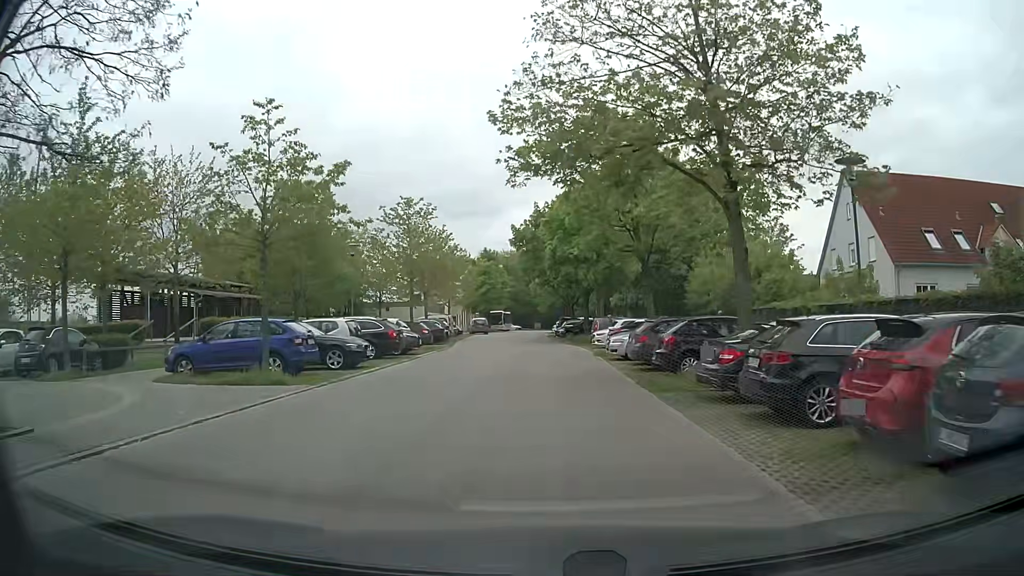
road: residential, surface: asphalt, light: Day
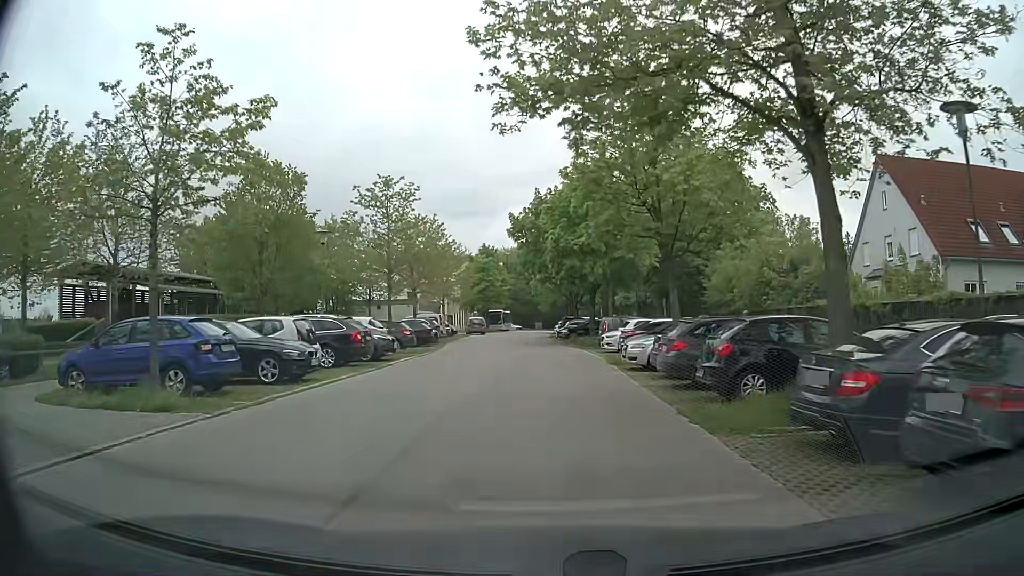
(+0.1, +4.7) m; 0°
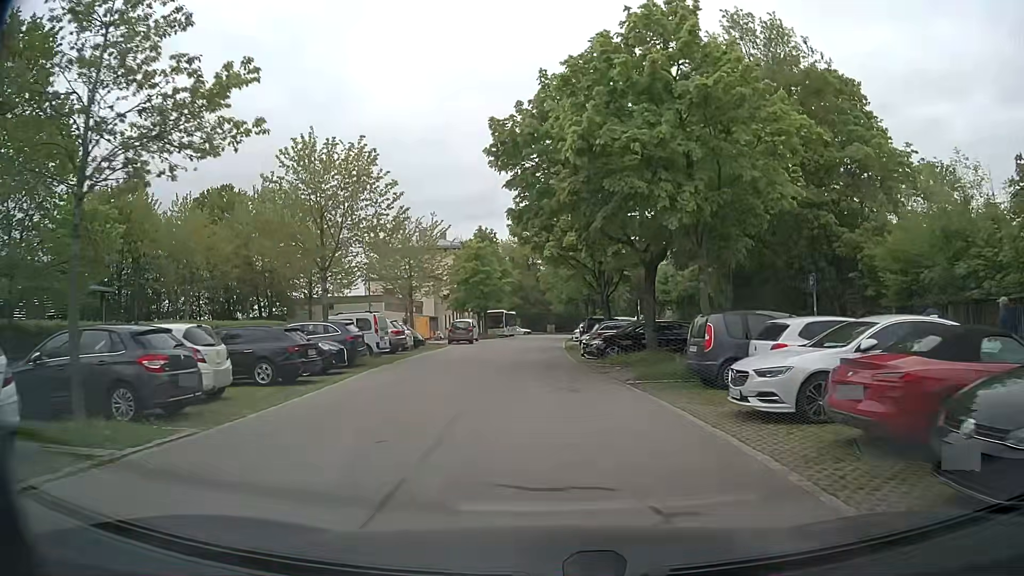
(0.0, +19.8) m; -1°
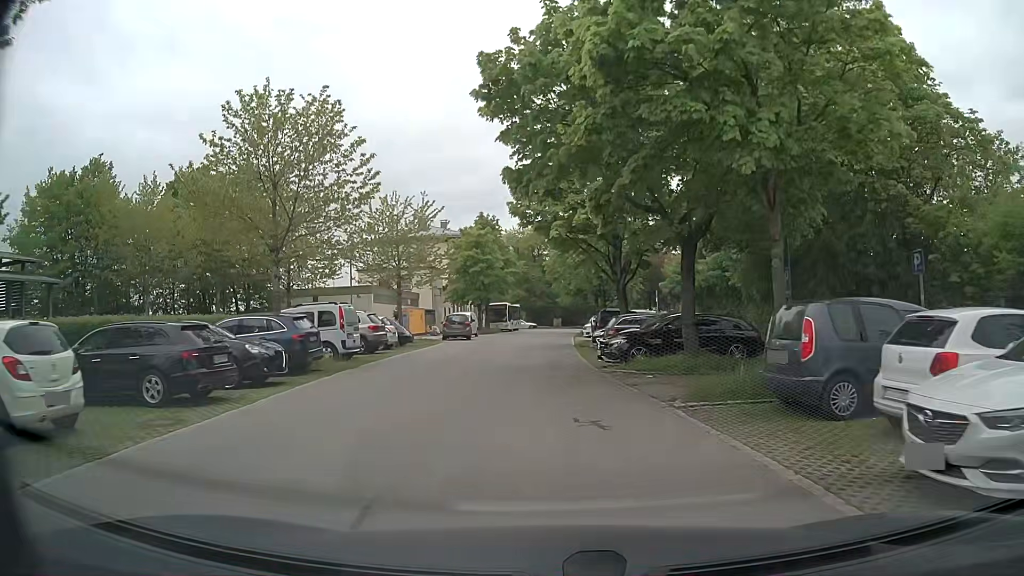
(0.0, +5.1) m; 0°
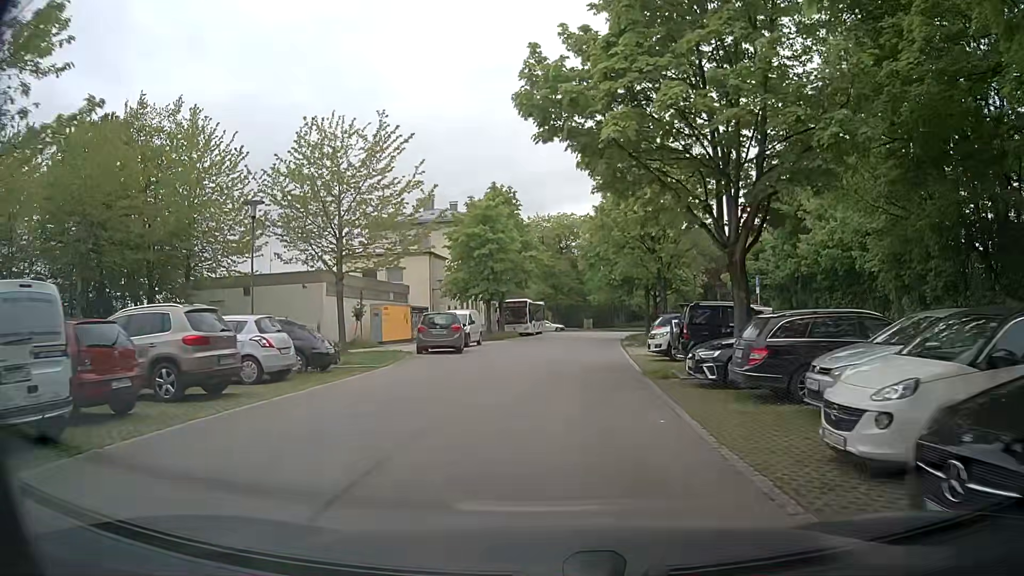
(-0.4, +15.5) m; -3°
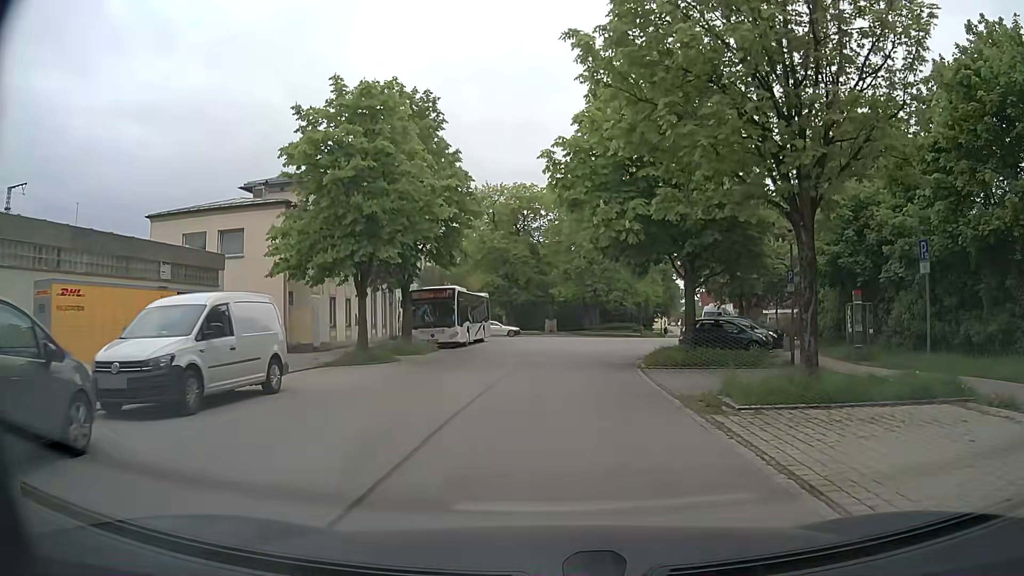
(+0.9, +22.5) m; +4°
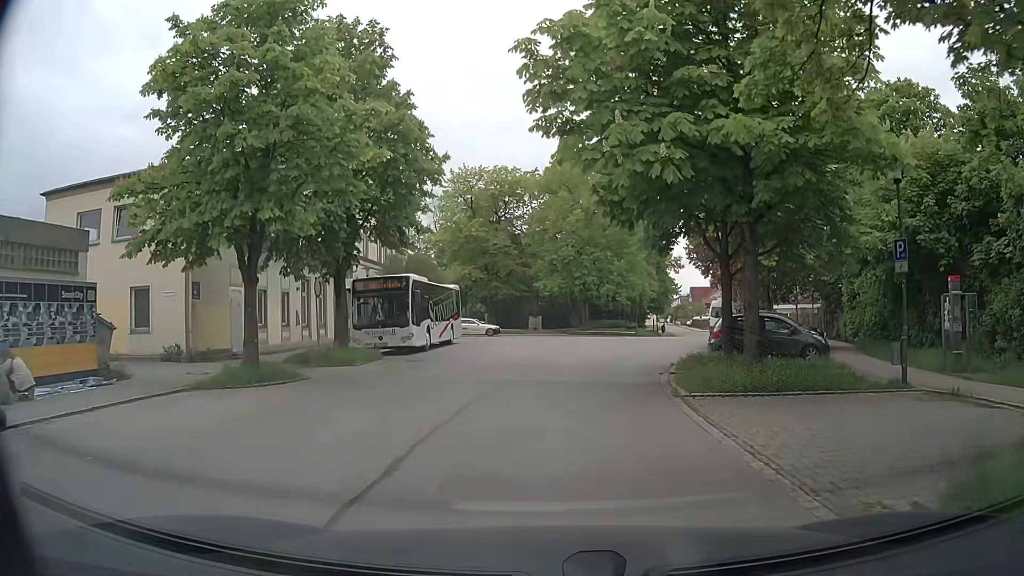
(0.0, +7.5) m; +1°
